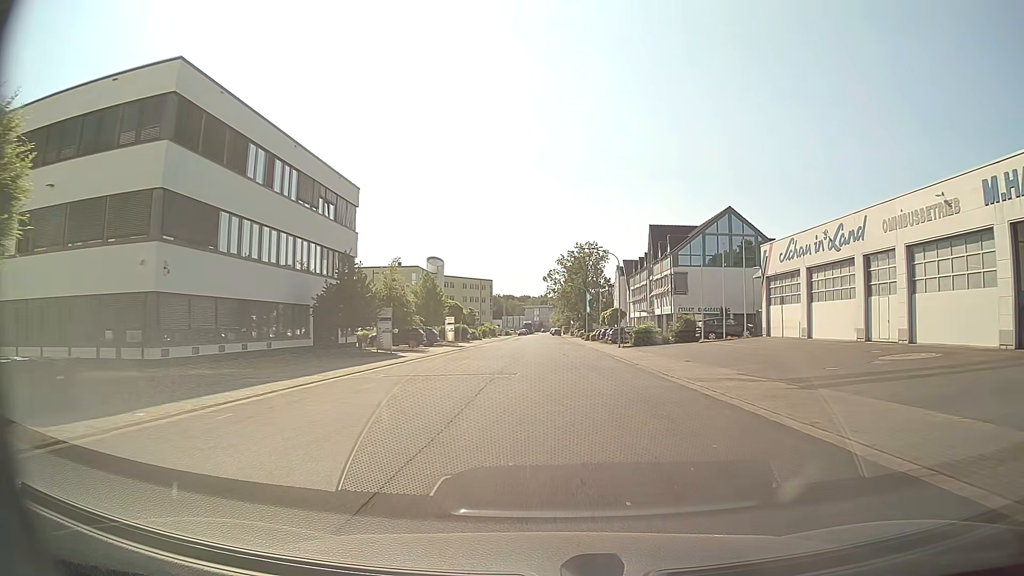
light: Day
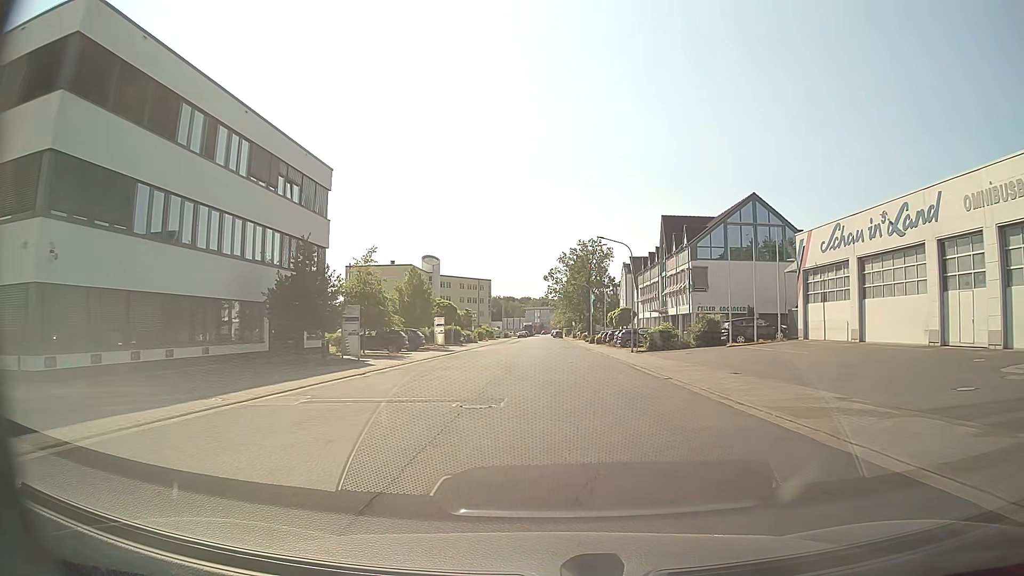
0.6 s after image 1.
(0.0, +7.3) m; 0°
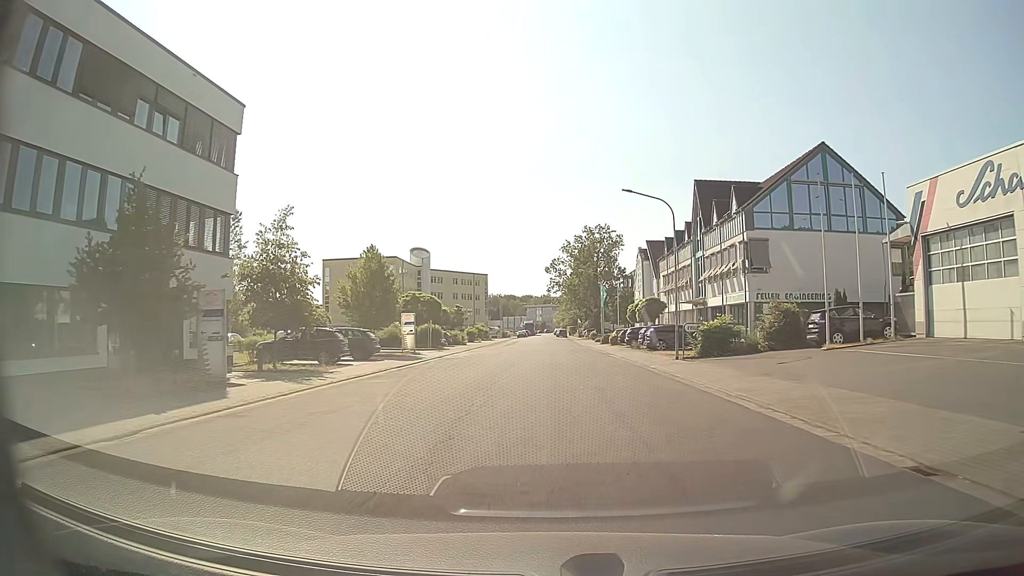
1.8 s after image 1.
(0.0, +14.6) m; 0°
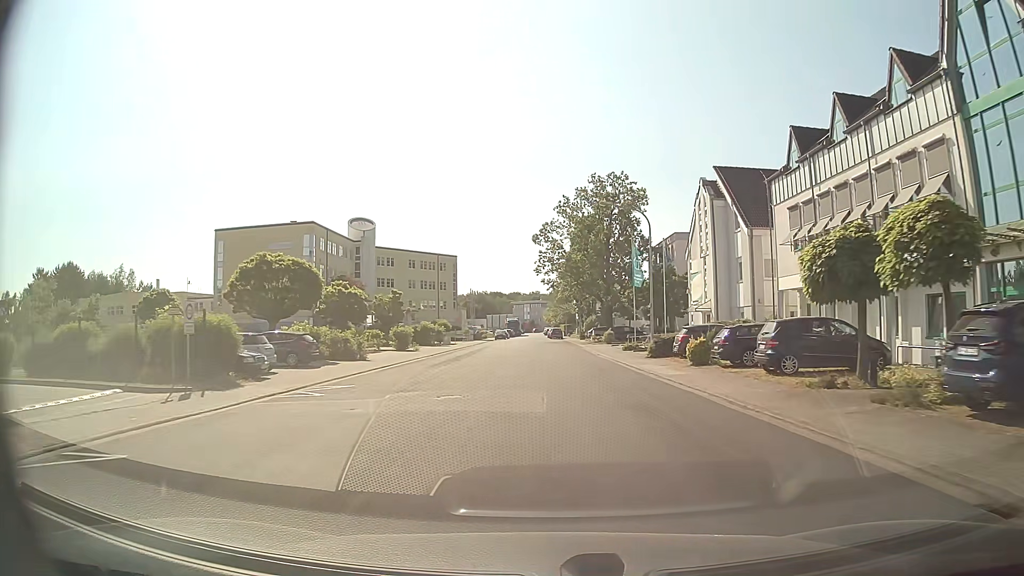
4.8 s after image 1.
(+0.3, +37.1) m; +1°
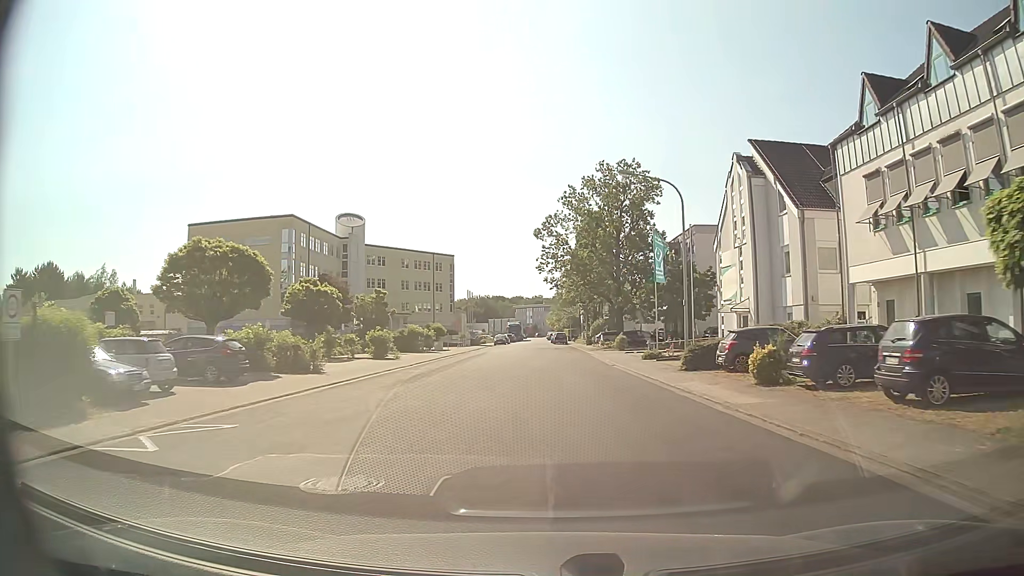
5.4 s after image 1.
(0.0, +7.6) m; -1°
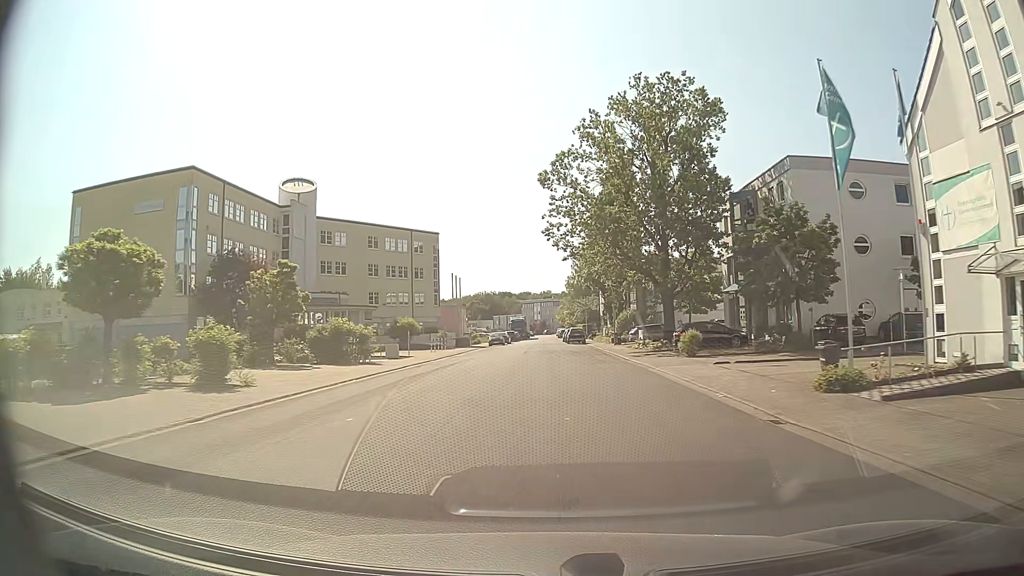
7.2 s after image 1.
(0.0, +22.9) m; 0°
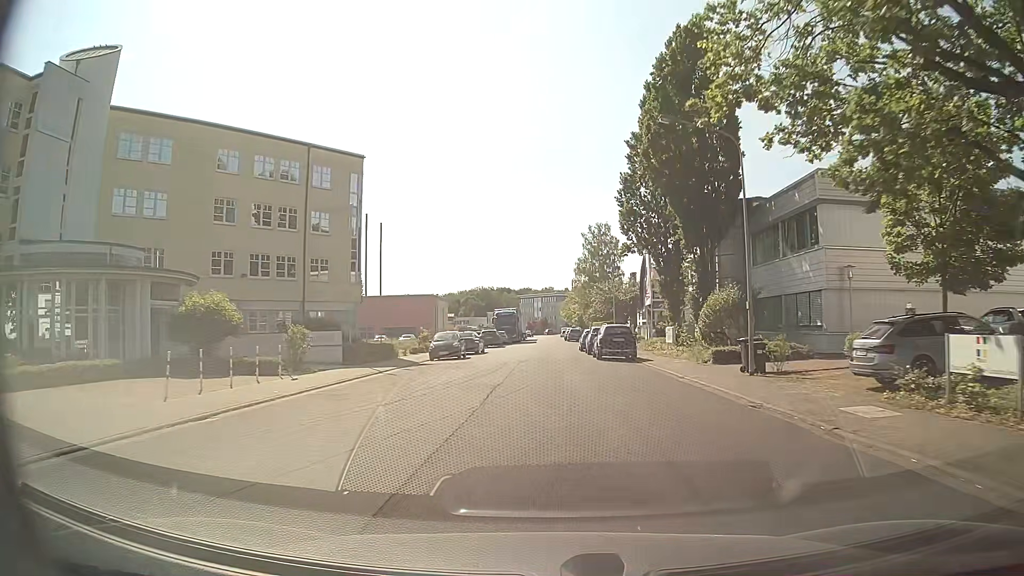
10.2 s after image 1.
(-0.3, +37.9) m; -1°
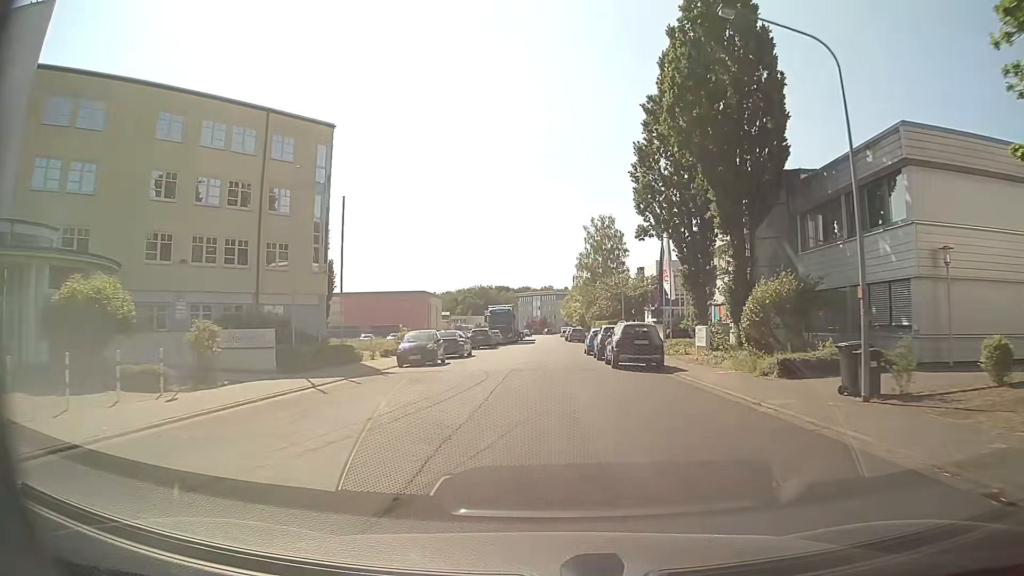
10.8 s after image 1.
(0.0, +7.5) m; +1°
(0, +10) (0, +20) (0, +30) (0, +40) (0, +50) (0, +60) (0, +70) (-1, +80) (-1, +90) (-1, +100) m
